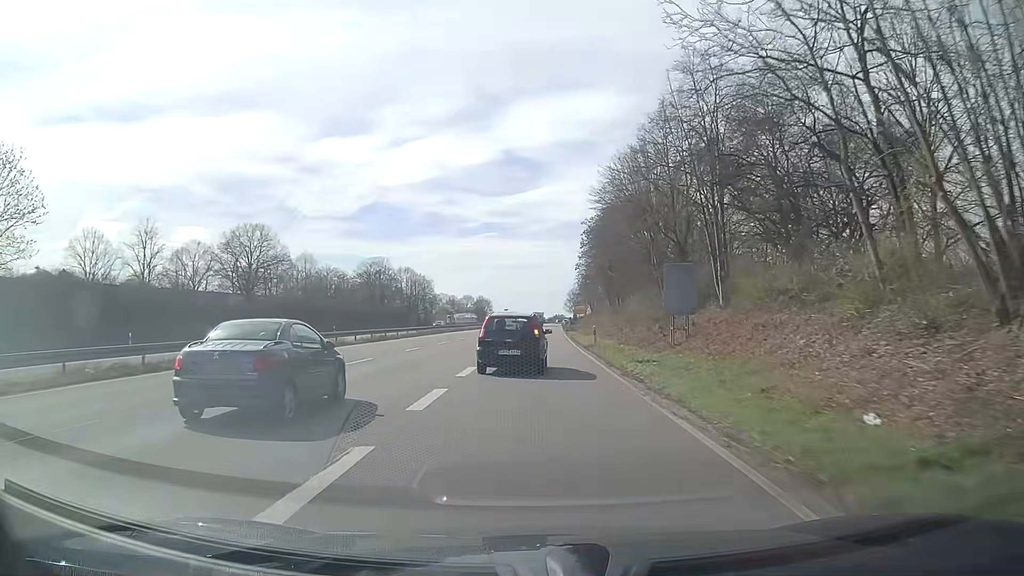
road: trunk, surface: asphalt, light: Day
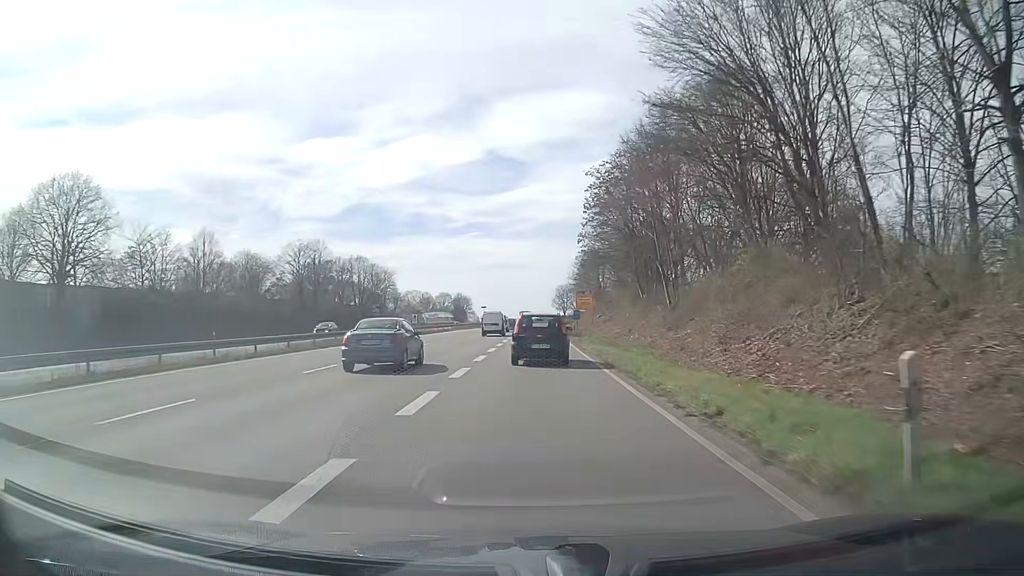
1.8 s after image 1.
(+0.5, +30.7) m; +1°
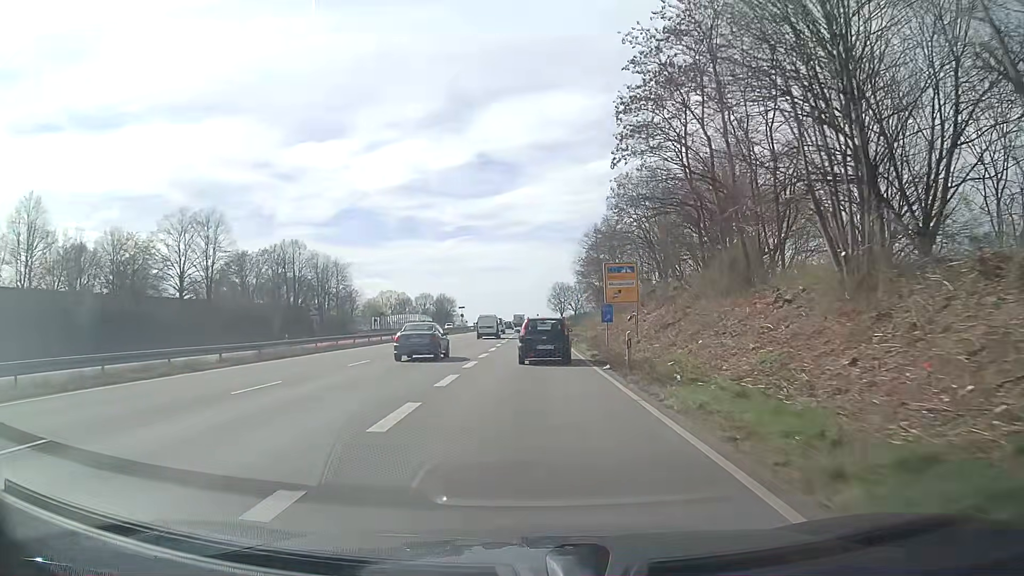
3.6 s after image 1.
(+0.4, +31.0) m; +1°
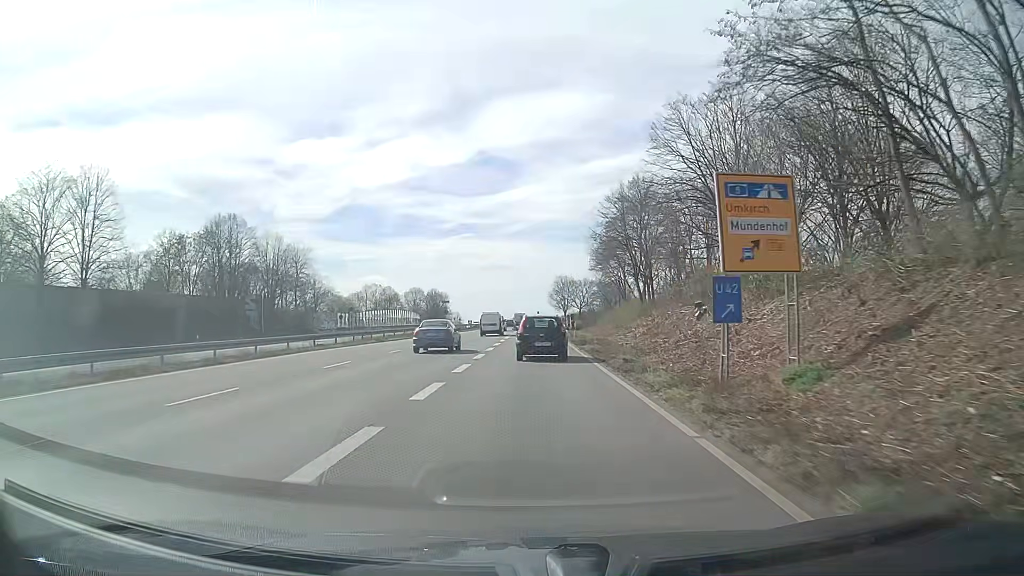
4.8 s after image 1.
(0.0, +20.7) m; 0°
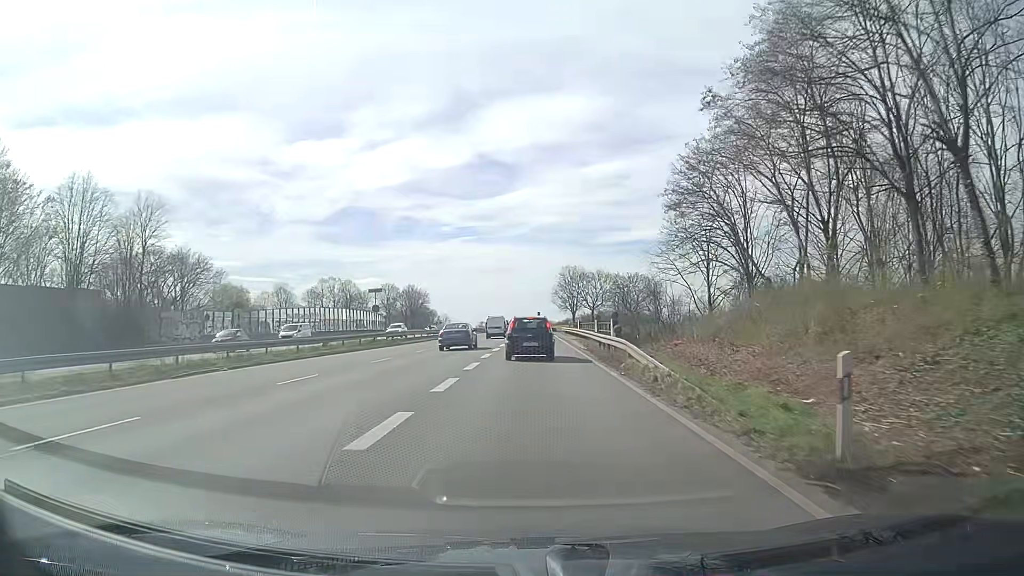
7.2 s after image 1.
(+0.1, +40.3) m; 0°
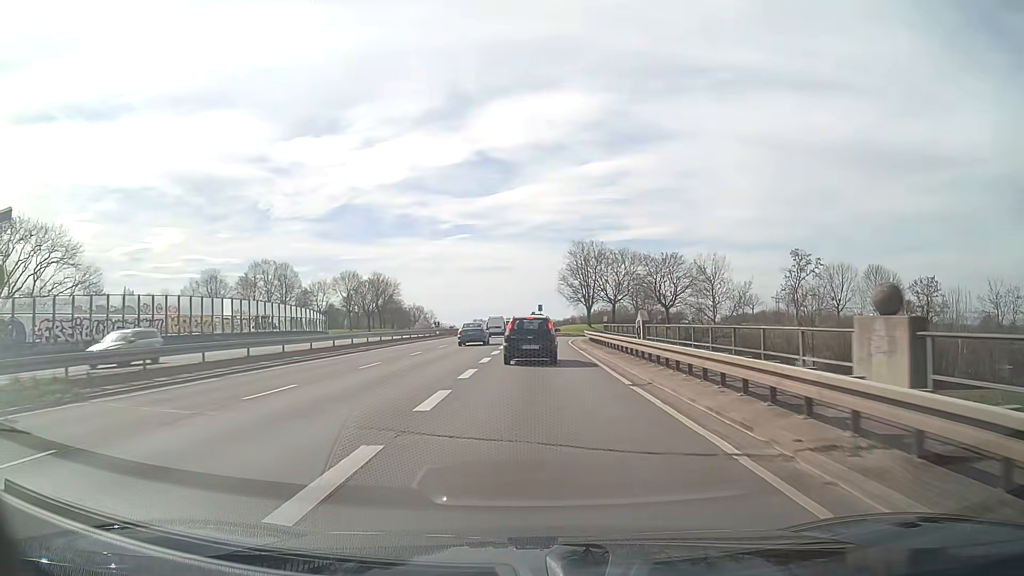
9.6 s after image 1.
(+0.1, +38.4) m; 0°
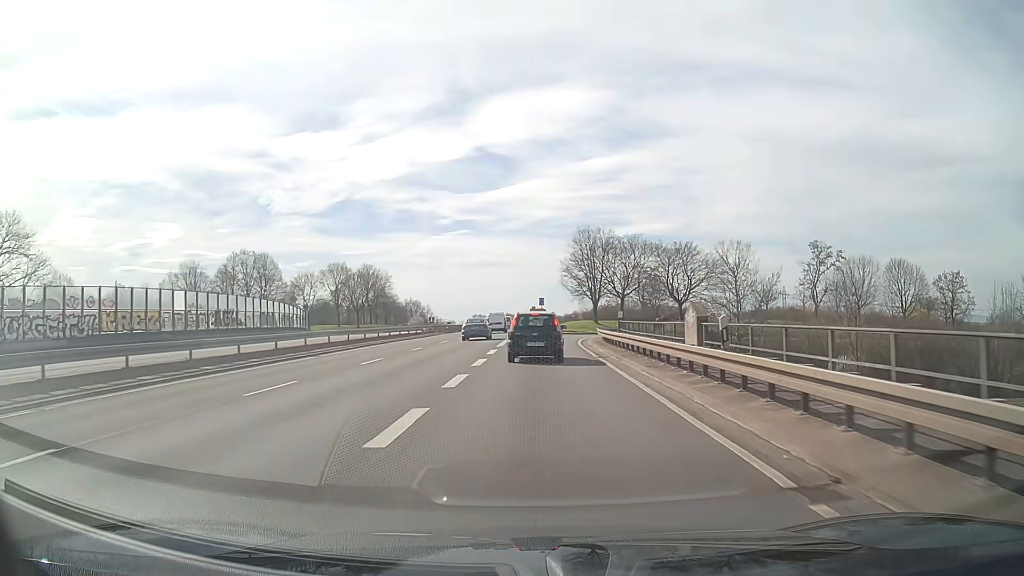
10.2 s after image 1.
(0.0, +9.0) m; 0°
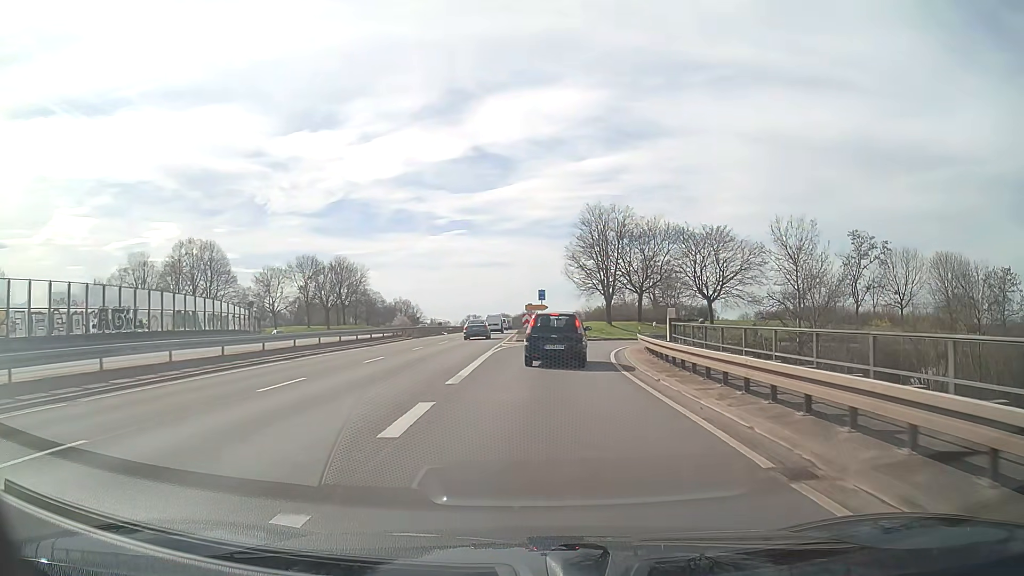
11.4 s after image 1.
(+0.1, +17.2) m; +1°
(0, +10) (0, +20) (+1, +30) (+4, +40) (+8, +49) (+14, +57) (+22, +63) (+31, +67) (+41, +70) (+51, +70) m
